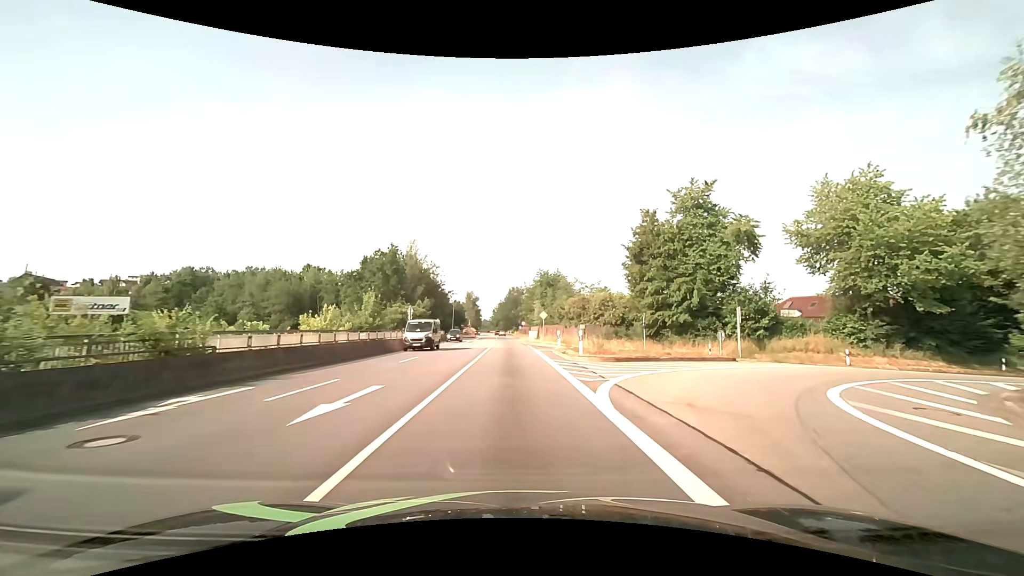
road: primary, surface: asphalt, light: Day
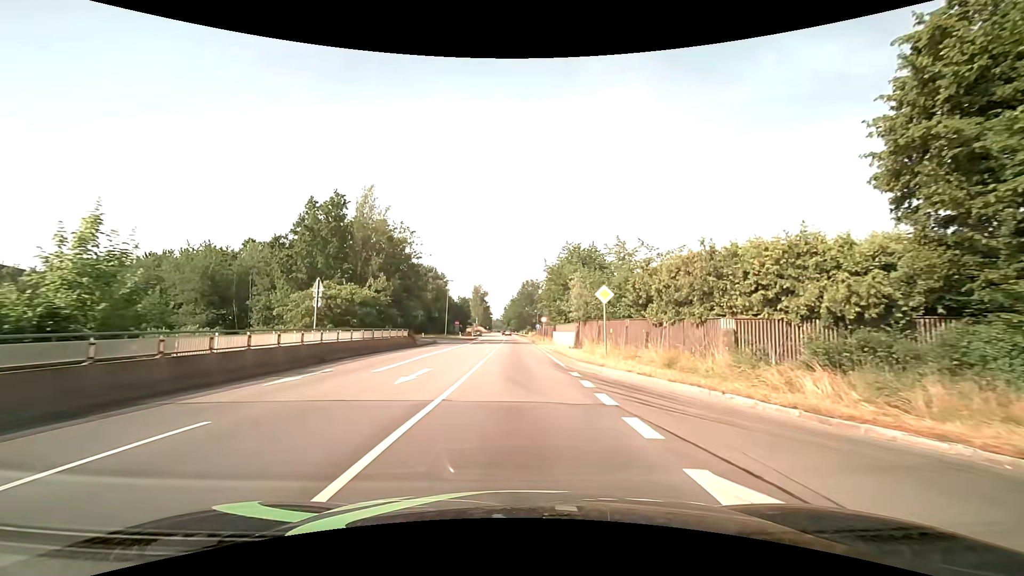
(-0.4, +30.4) m; -2°
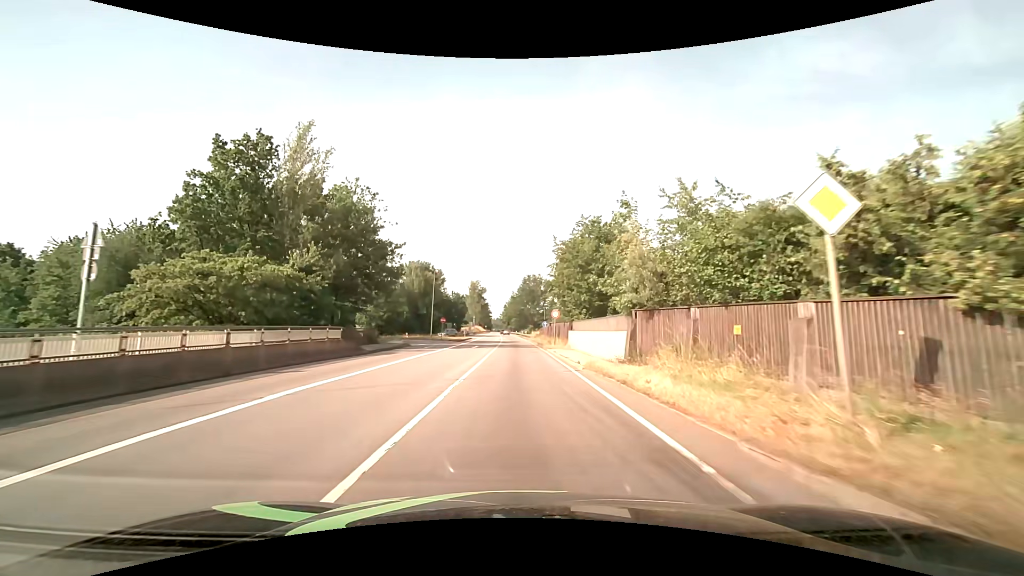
(0.0, +15.3) m; 0°
(0, +10) (0, +20) (0, +30) (0, +40) (0, +50) (-1, +60) (-1, +70) (-1, +80) (-2, +90) (-2, +100) m
